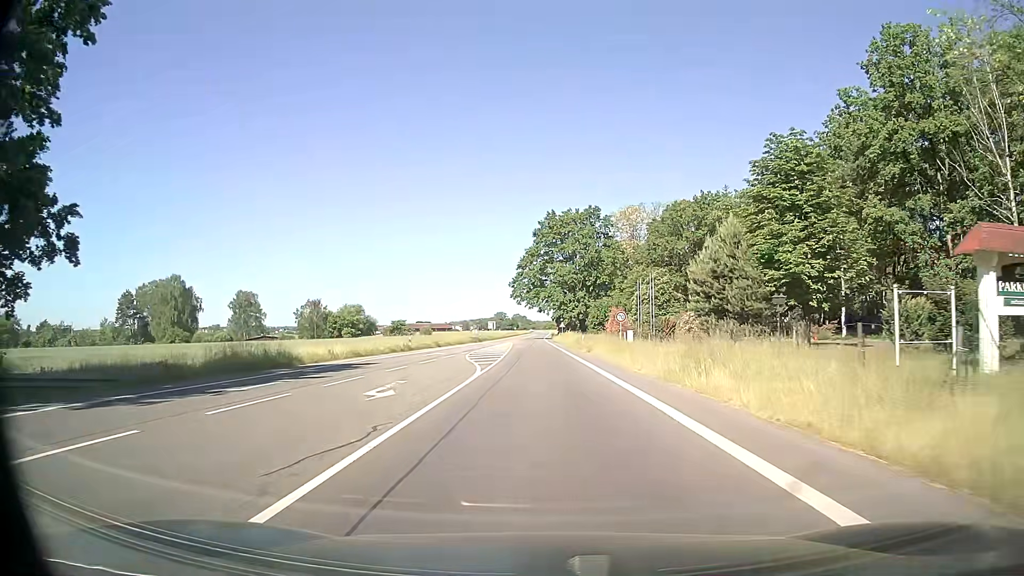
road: secondary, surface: asphalt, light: Day
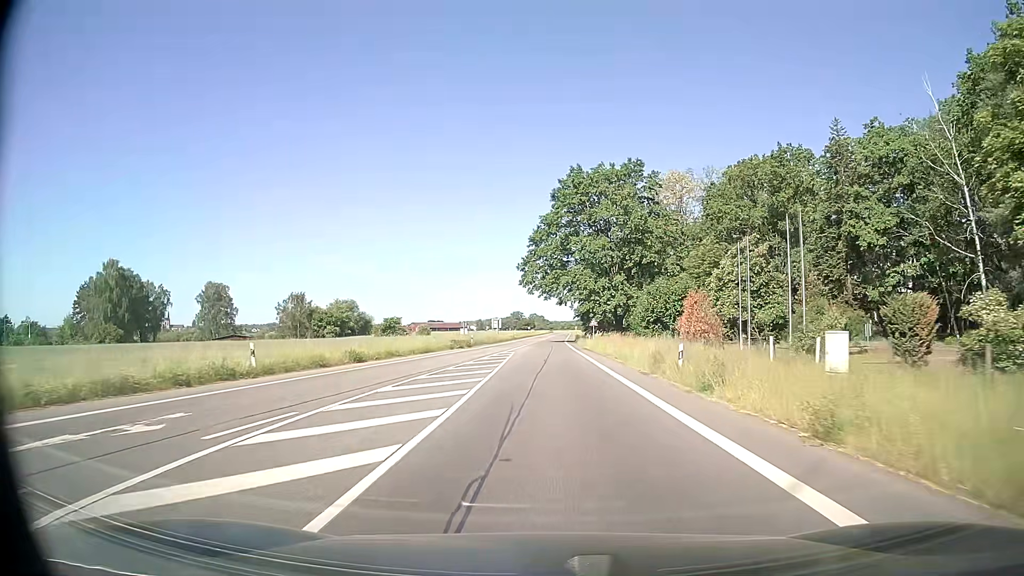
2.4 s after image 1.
(-0.6, +33.0) m; -2°
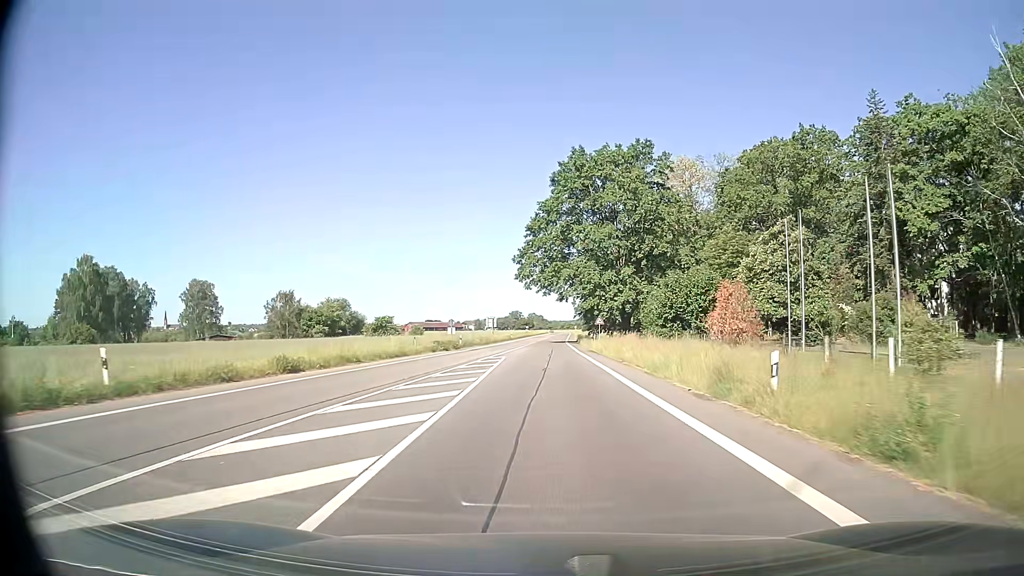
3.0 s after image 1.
(0.0, +8.6) m; 0°
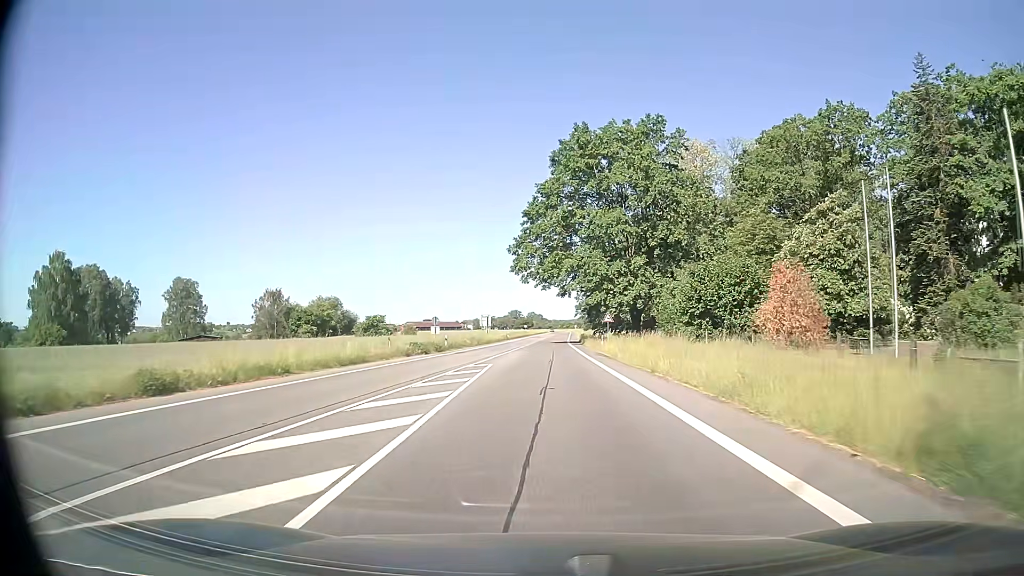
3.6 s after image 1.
(0.0, +8.8) m; 0°
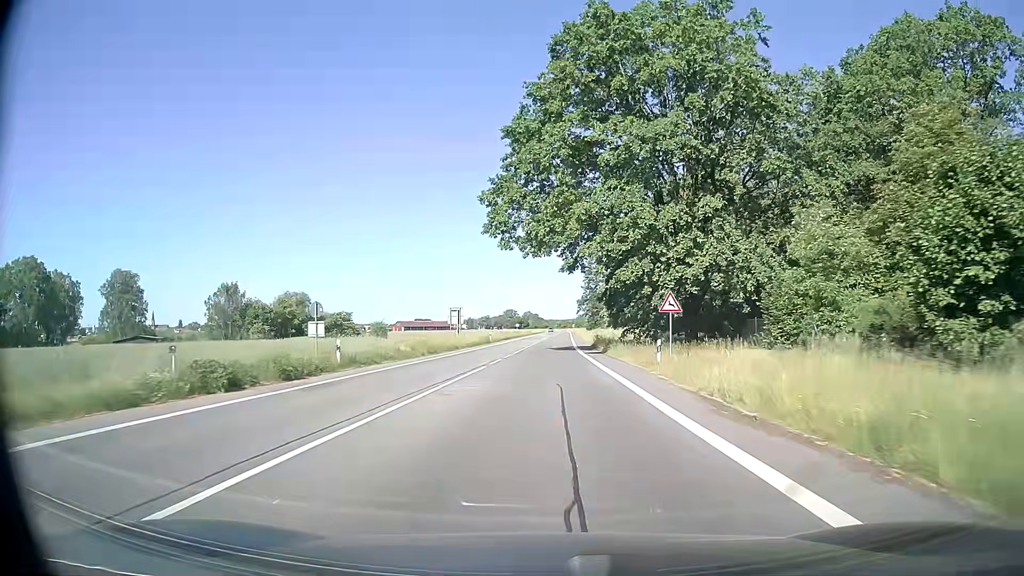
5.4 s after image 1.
(0.0, +27.1) m; 0°
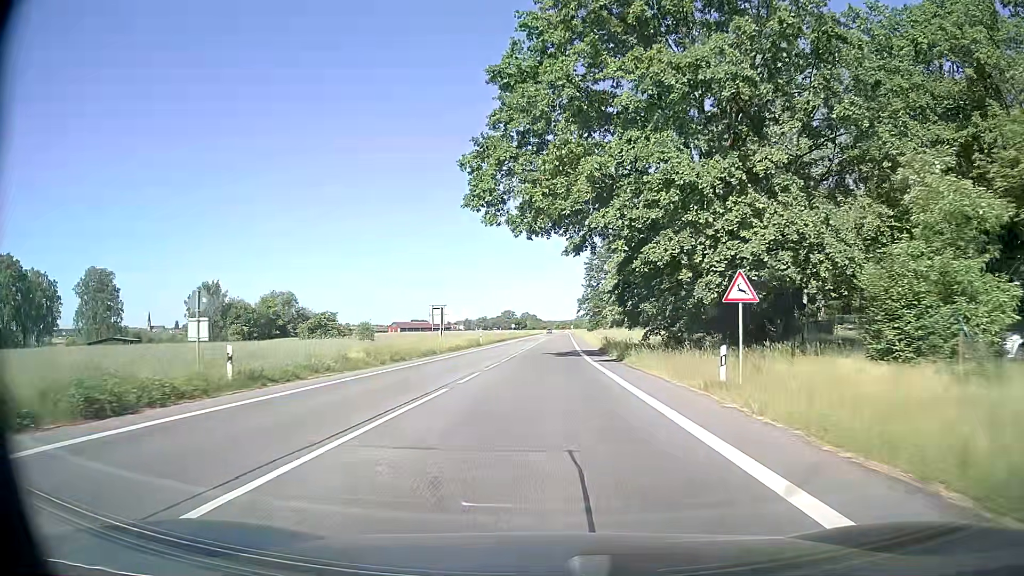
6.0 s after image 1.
(0.0, +9.3) m; 0°
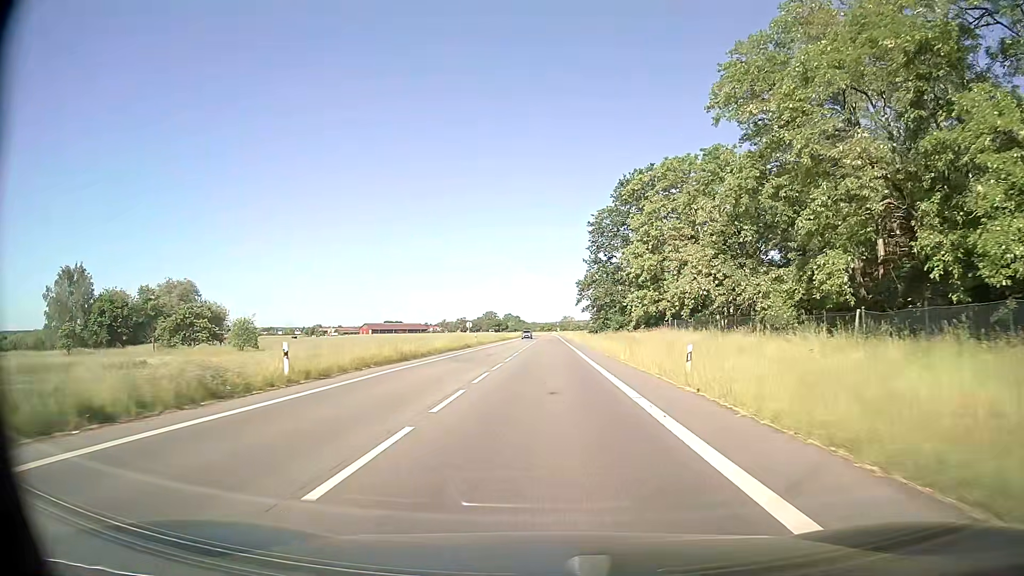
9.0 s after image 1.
(+0.5, +48.2) m; +1°
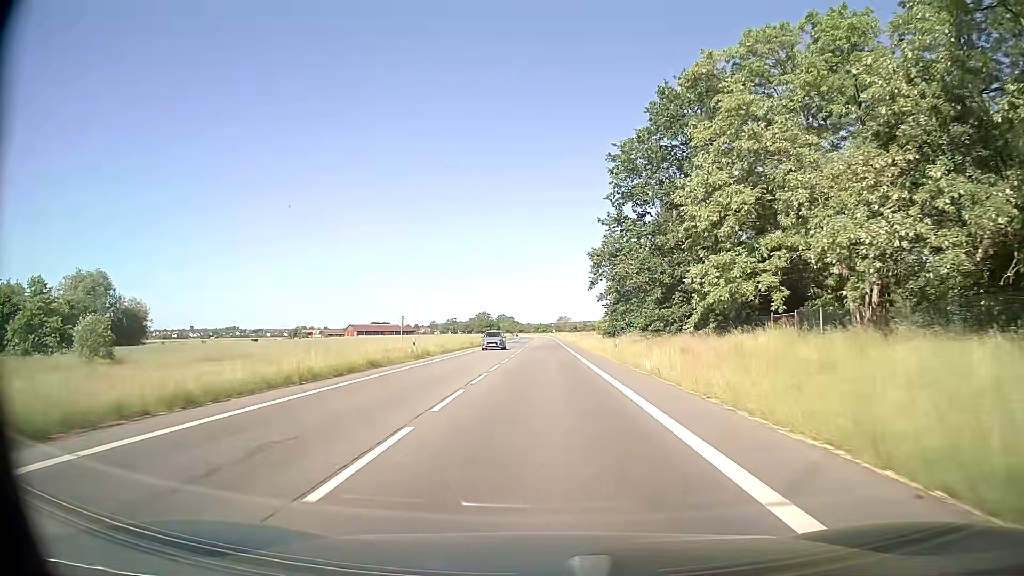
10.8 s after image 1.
(+0.3, +30.2) m; +1°
(0, +10) (0, +20) (0, +30) (0, +40) (0, +50) (0, +60) (0, +70) (0, +80) (0, +90) (0, +100) m
